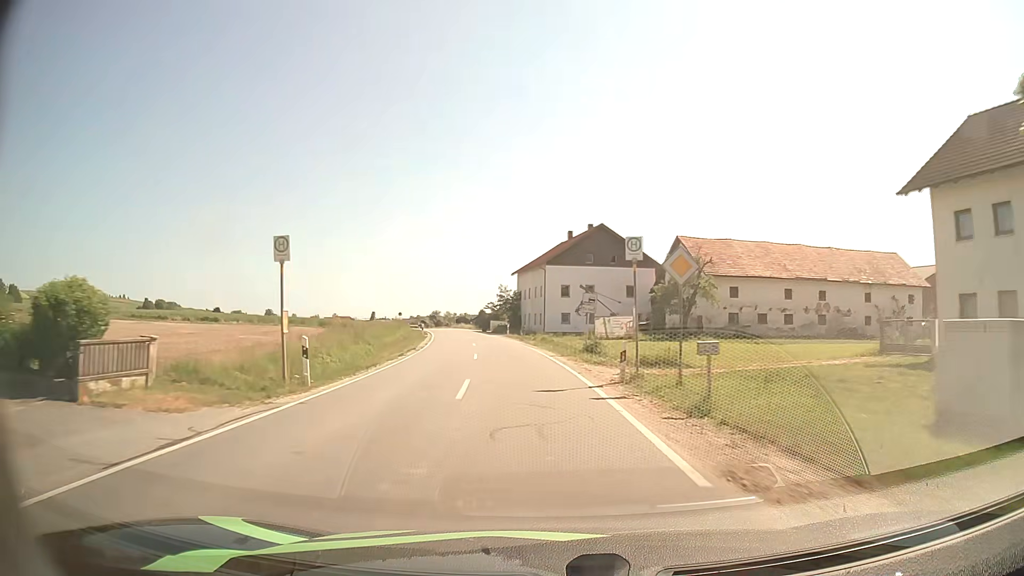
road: secondary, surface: asphalt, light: Day
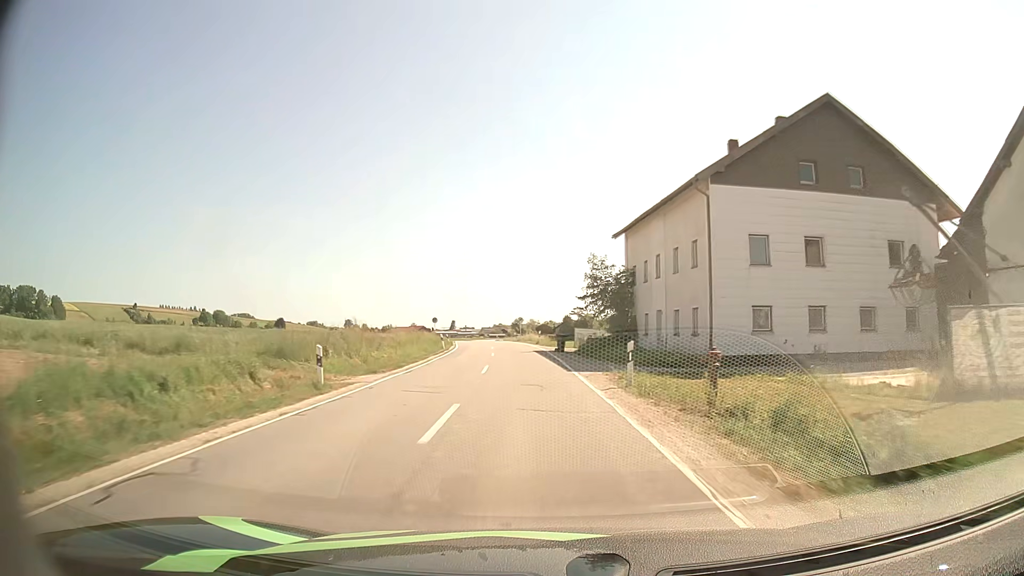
(-3.1, +40.0) m; -7°
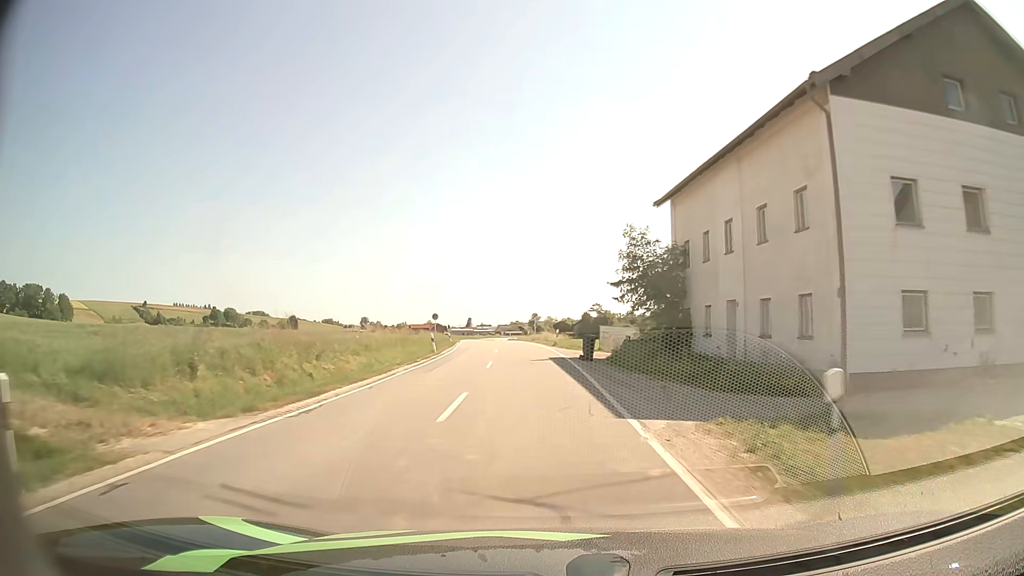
(-0.1, +10.4) m; -2°
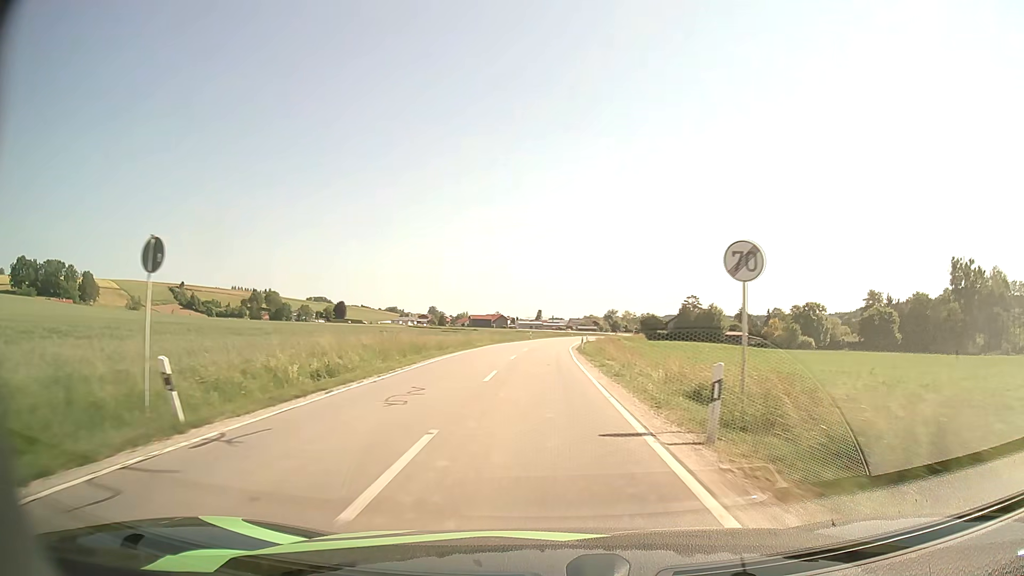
(-2.9, +53.1) m; -6°
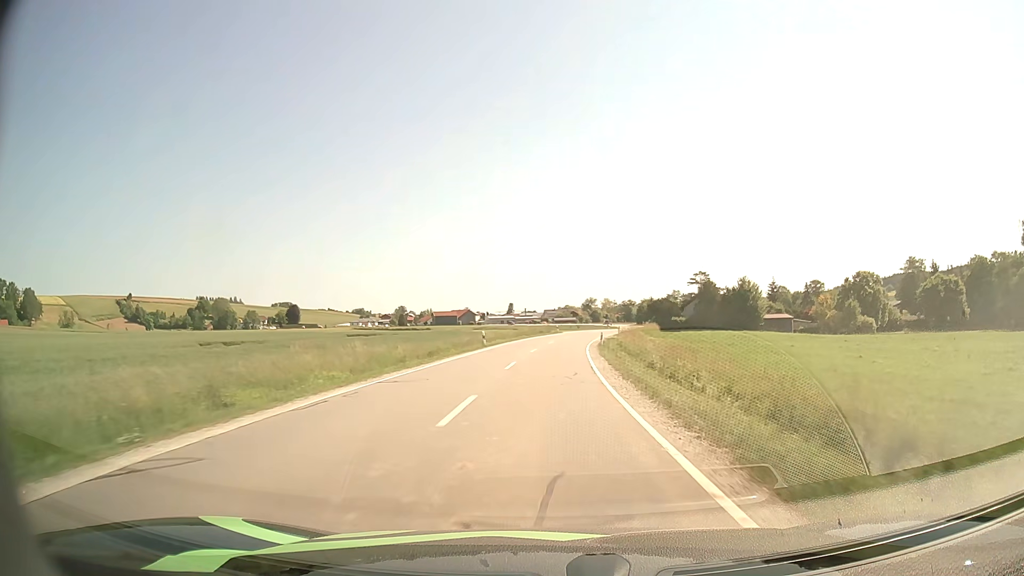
(0.0, +43.4) m; +2°
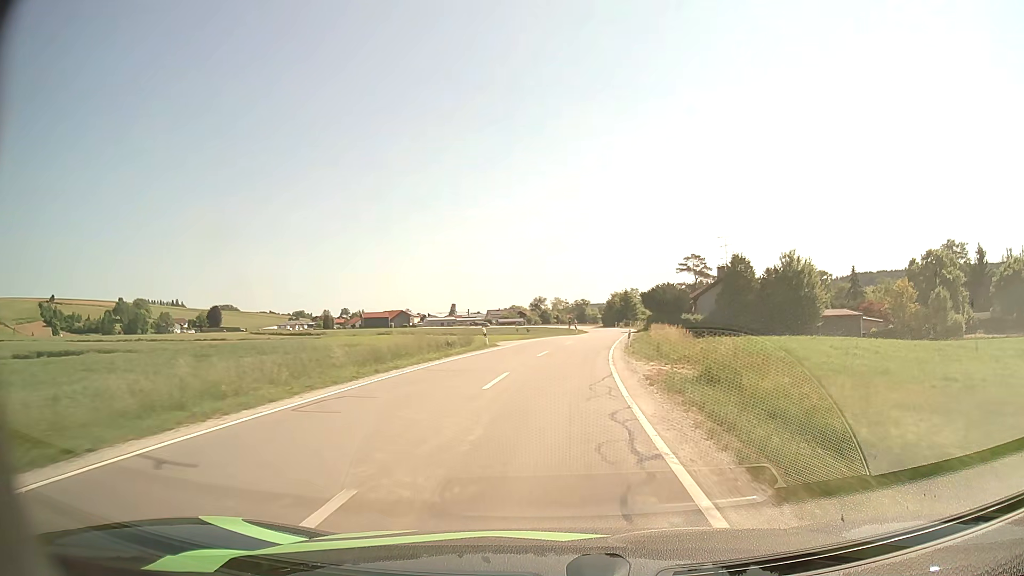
(+1.4, +43.6) m; +4°
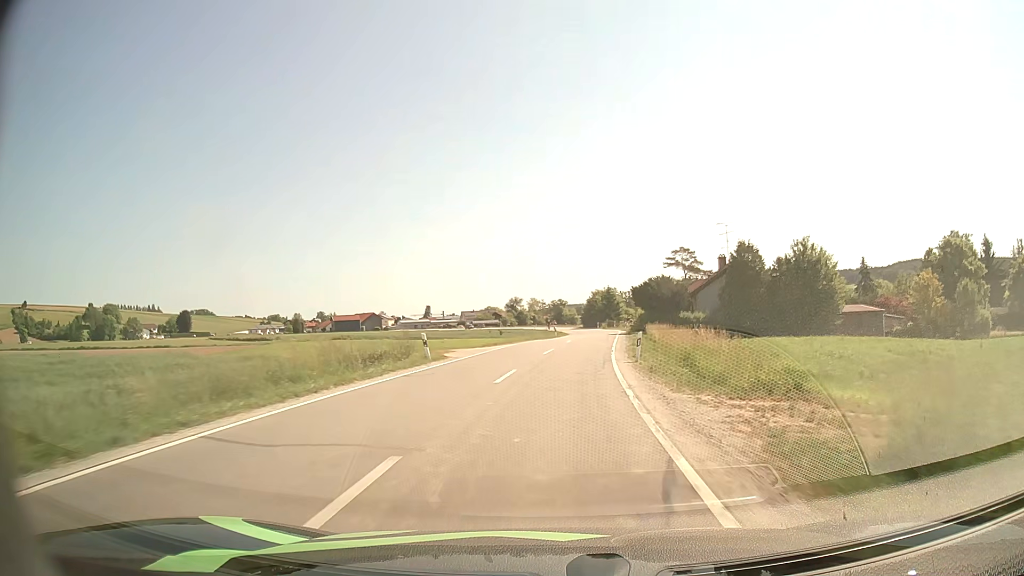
(+0.2, +10.7) m; +2°
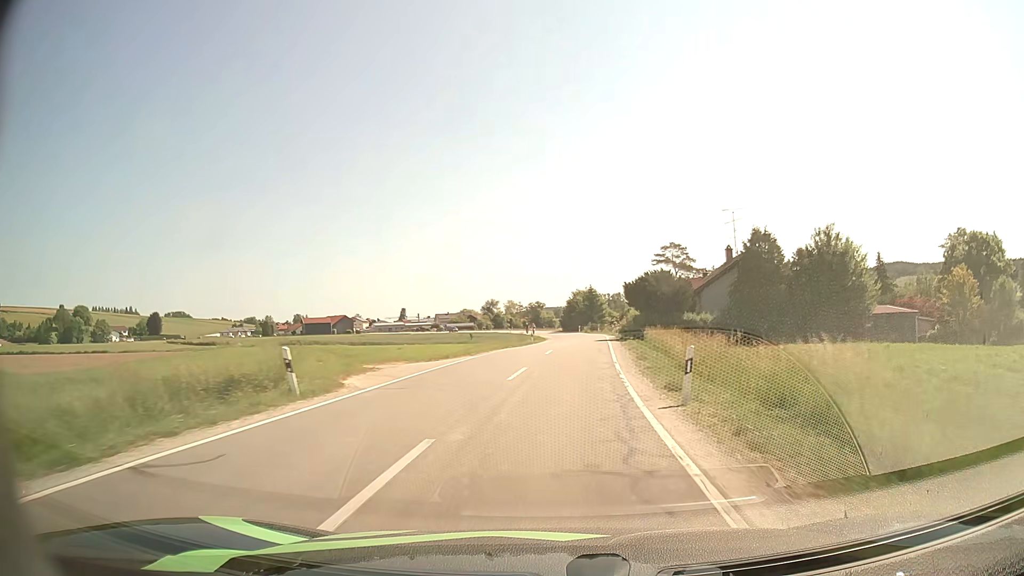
(+0.2, +10.6) m; +2°
(0, +10) (+1, +20) (+1, +30) (+2, +40) (+3, +50) (+4, +60) (+4, +70) (+4, +80) (+4, +90) (+3, +100) m
